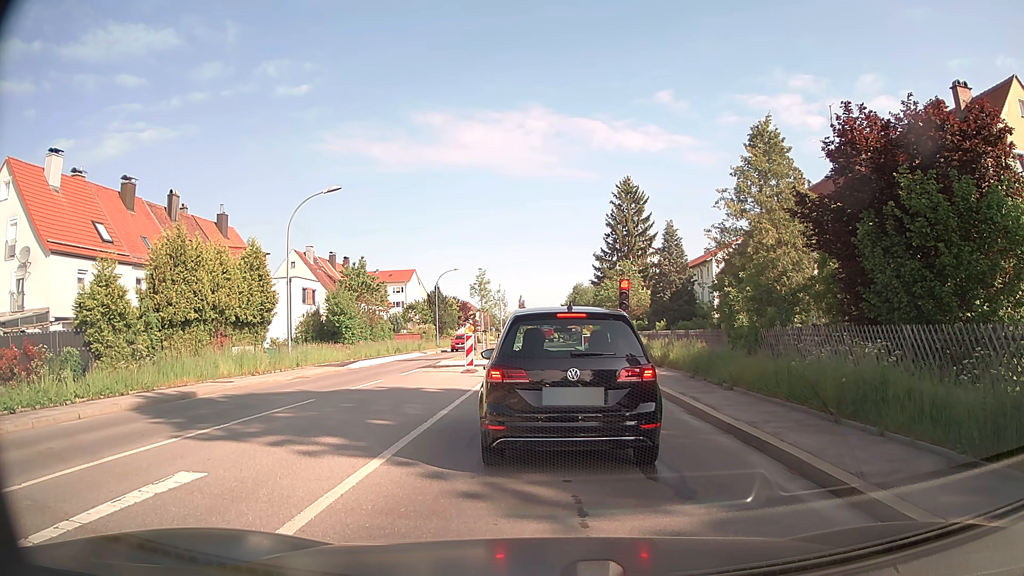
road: secondary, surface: asphalt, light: Day
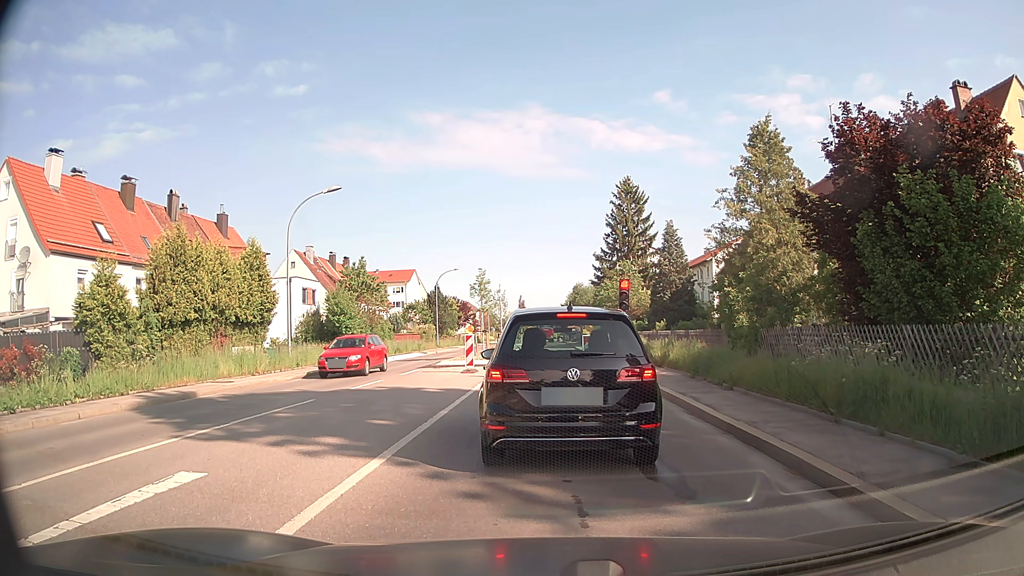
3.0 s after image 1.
(0.0, 0.0) m; 0°
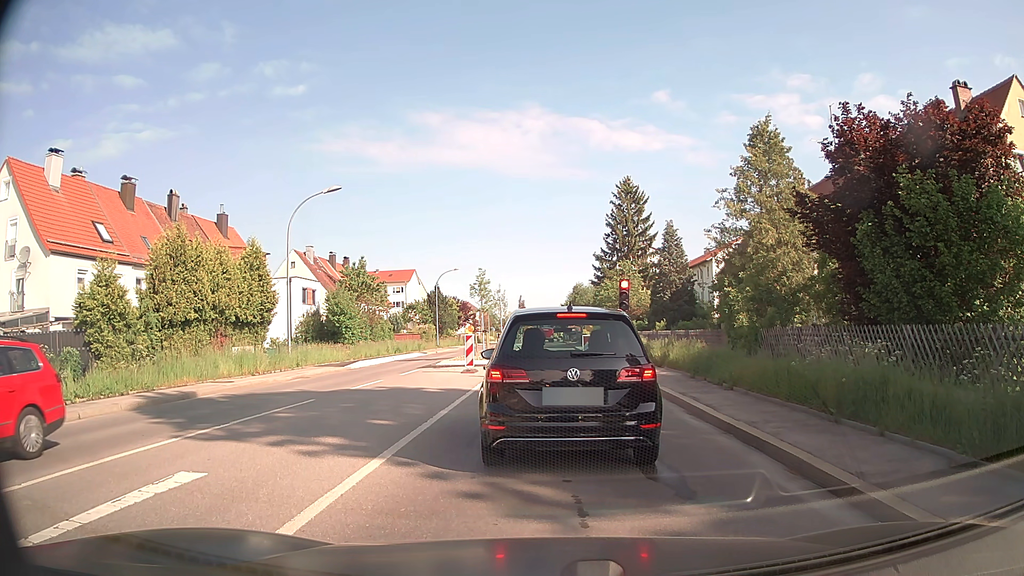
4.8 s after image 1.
(0.0, 0.0) m; 0°
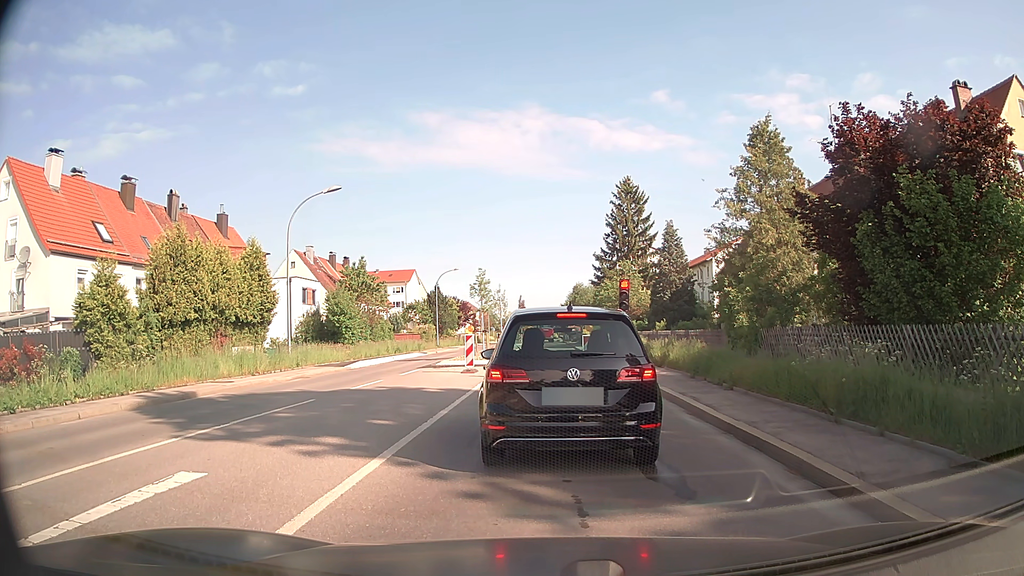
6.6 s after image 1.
(0.0, 0.0) m; 0°
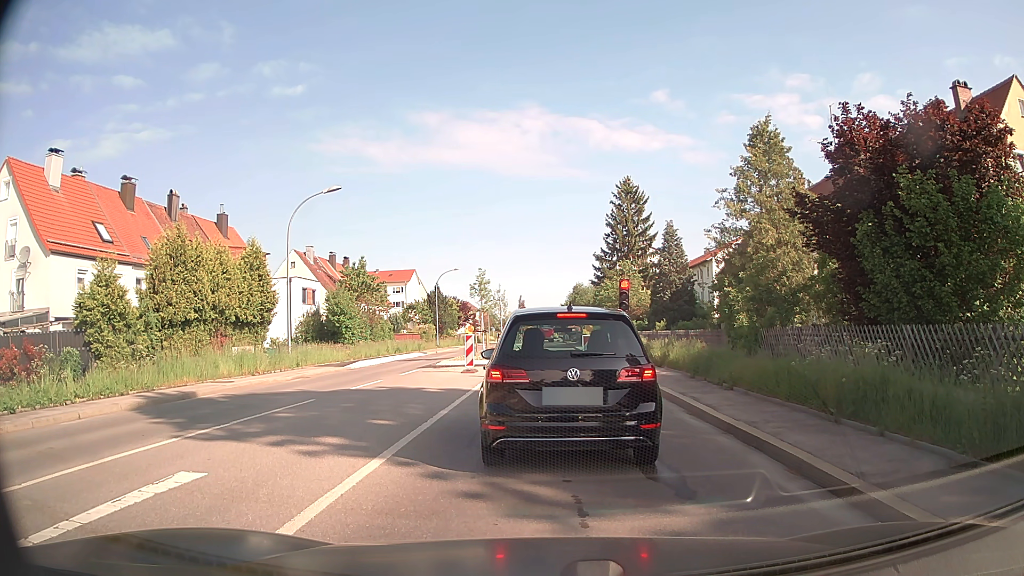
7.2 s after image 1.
(0.0, 0.0) m; 0°
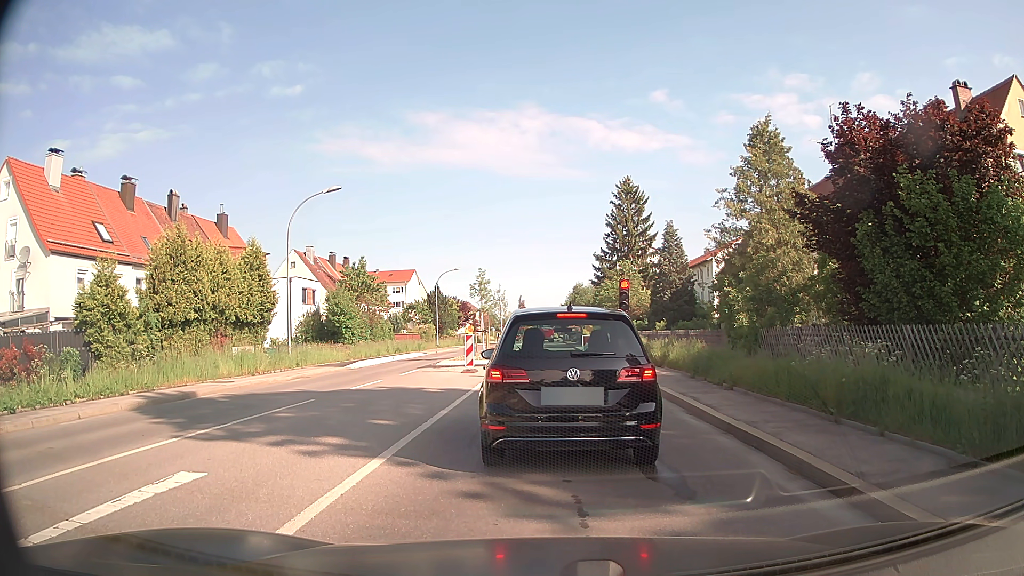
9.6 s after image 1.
(0.0, 0.0) m; 0°
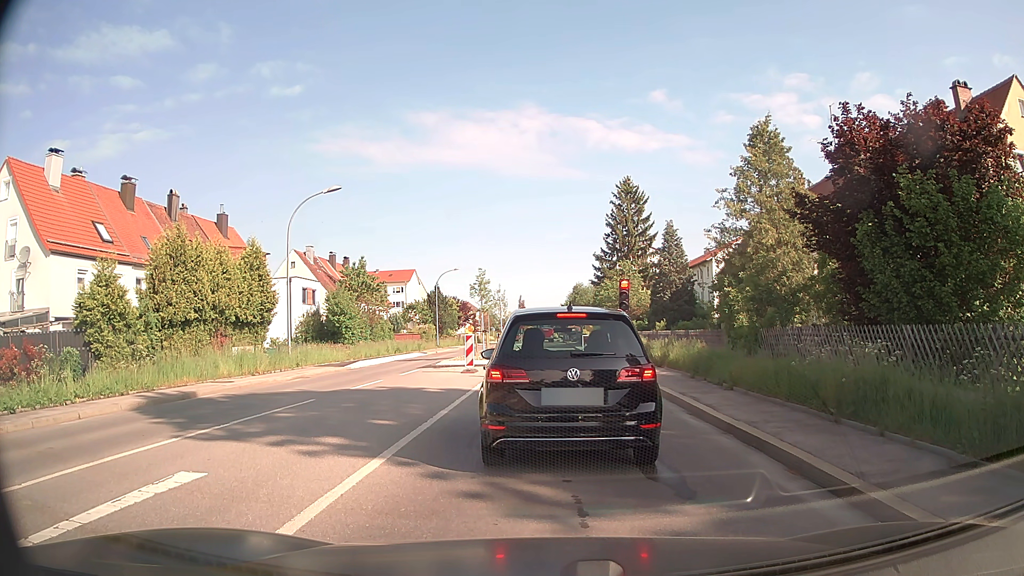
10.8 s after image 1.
(0.0, 0.0) m; 0°
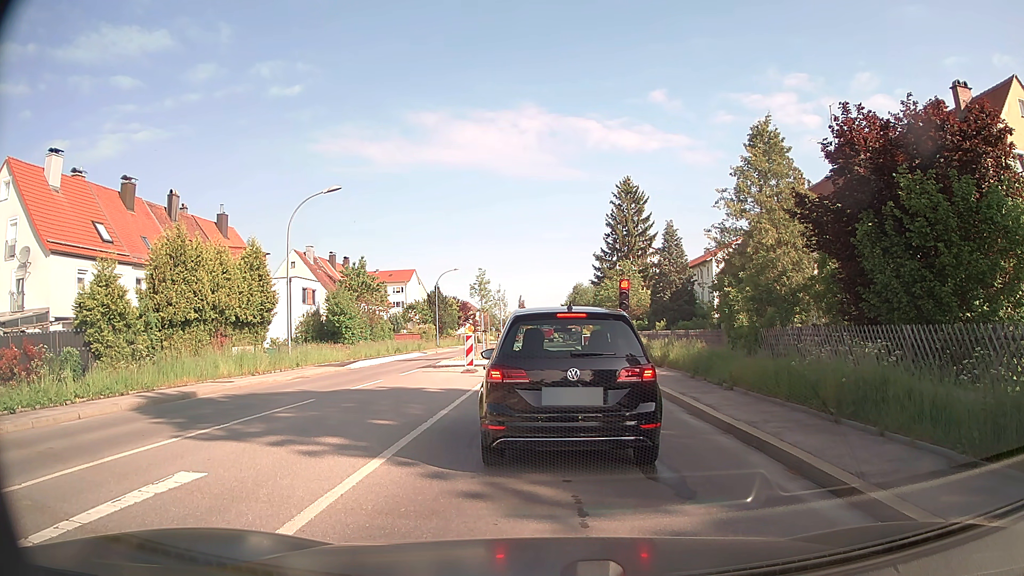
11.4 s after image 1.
(0.0, 0.0) m; 0°
(-1, +10) (-4, +19) (-6, +29) (-7, +39) (-7, +49) (-6, +59) (-6, +69) (-6, +79) (-6, +89) (-6, +99) m
